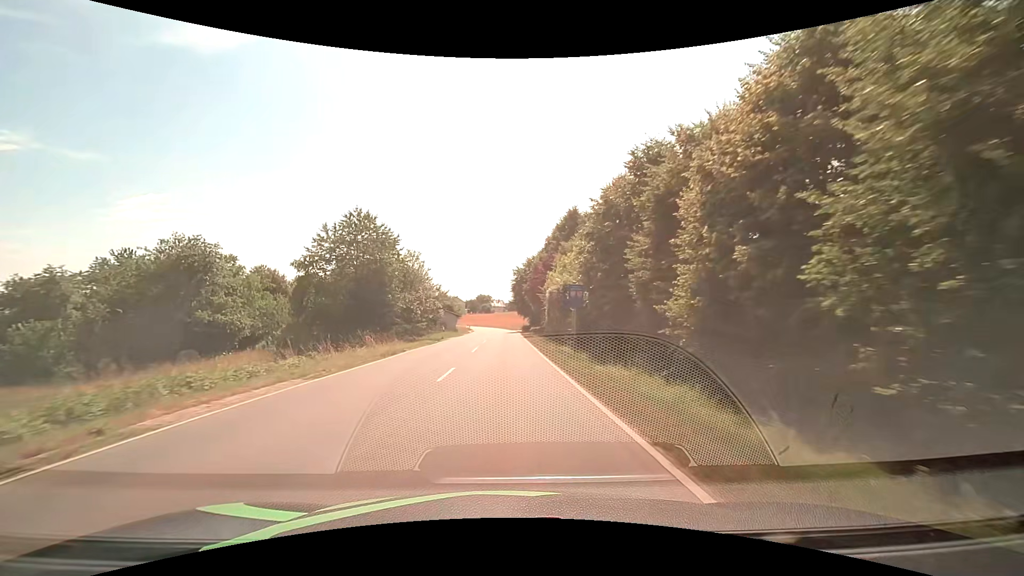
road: tertiary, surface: asphalt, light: Day
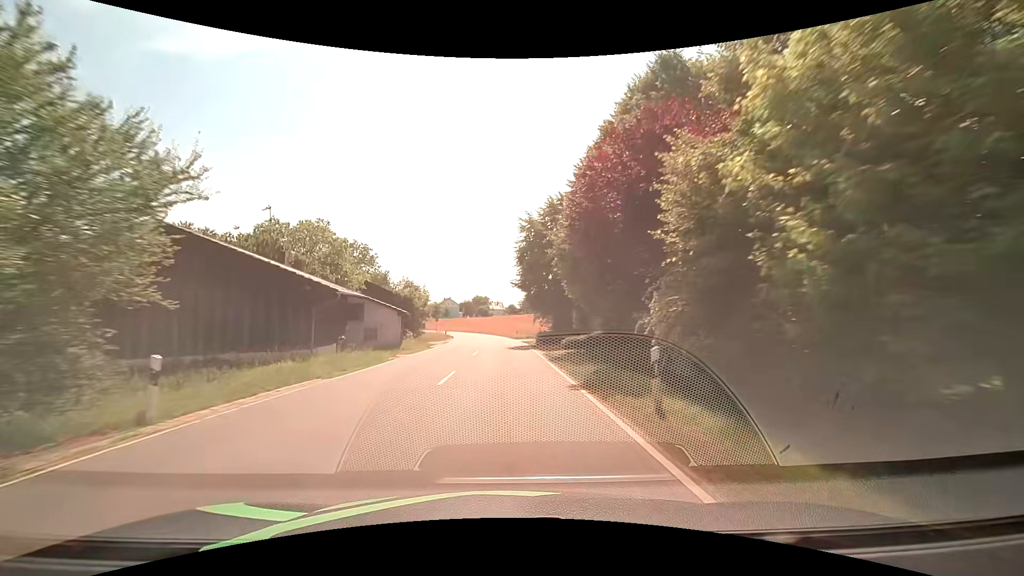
(0.0, +36.6) m; 0°
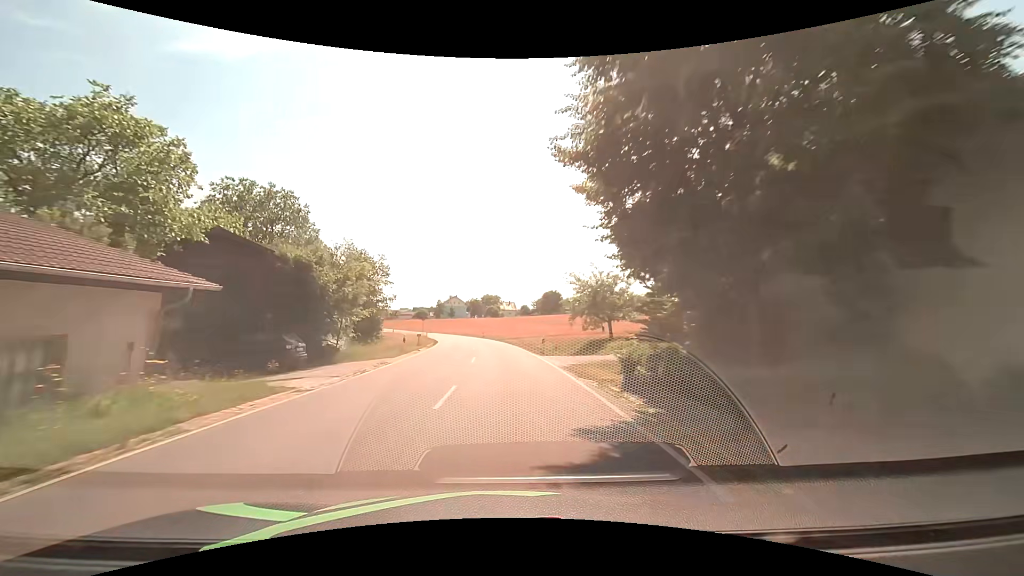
(-0.3, +27.5) m; 0°
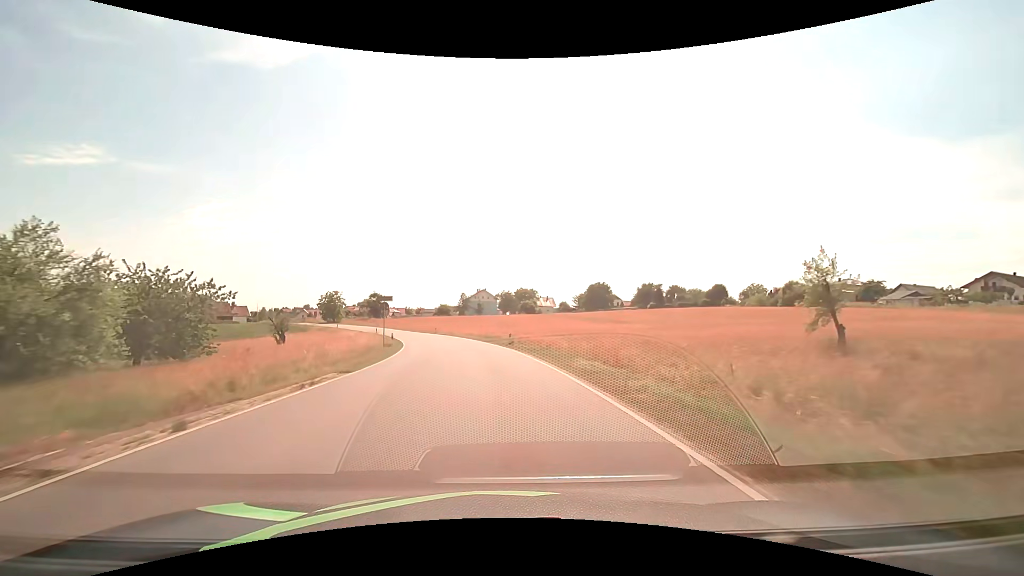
(-1.9, +36.7) m; -5°
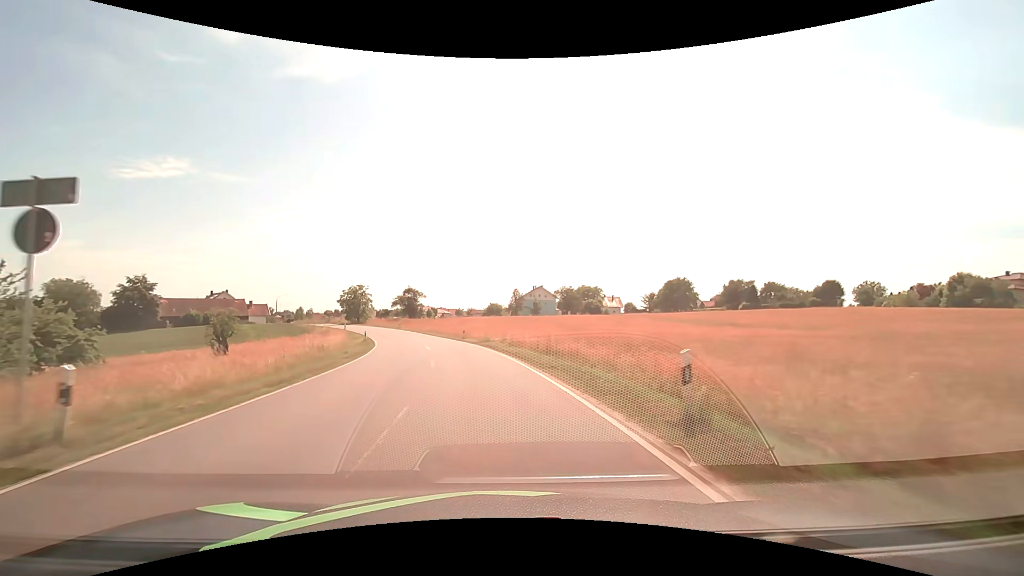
(-1.3, +27.4) m; -6°
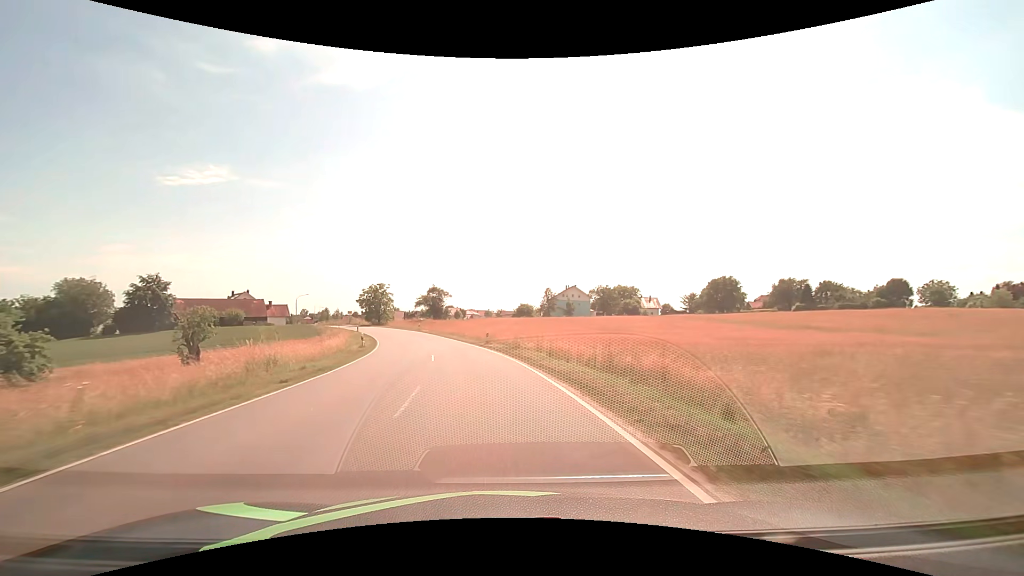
(-0.3, +9.1) m; -4°
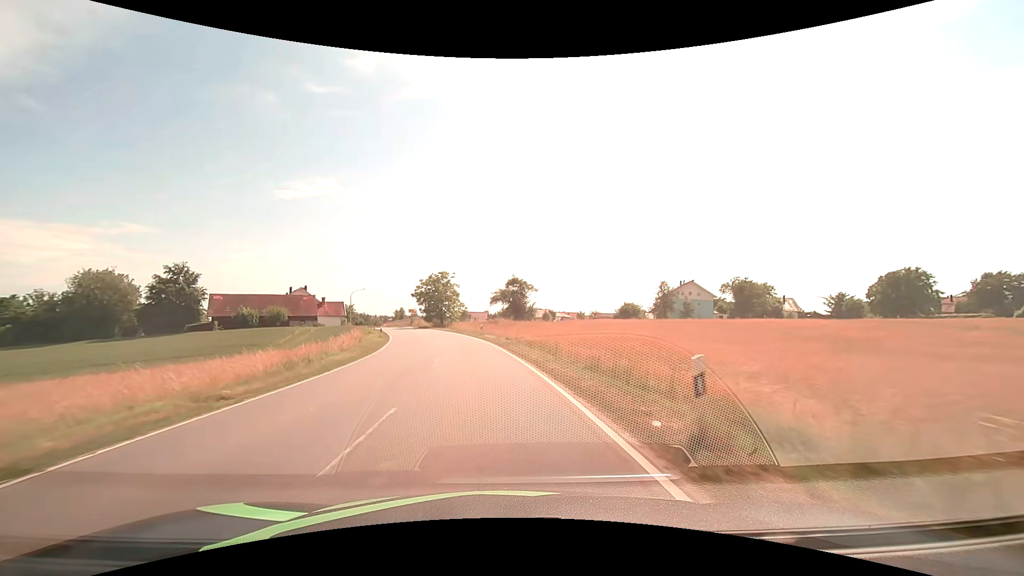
(-2.2, +27.2) m; -10°
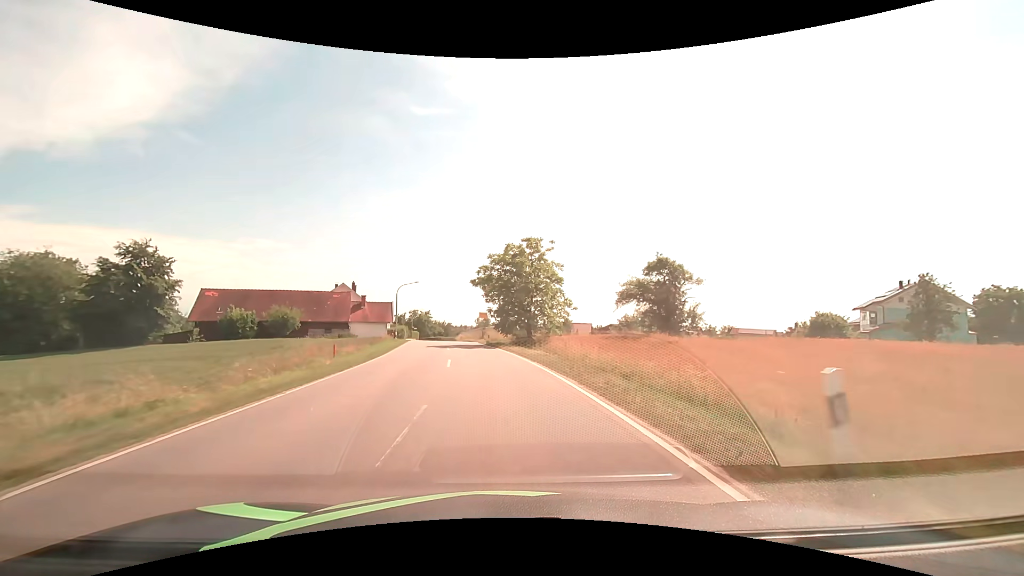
(-3.9, +36.0) m; -11°
(0, +10) (-1, +20) (-2, +30) (-3, +40) (-5, +50) (-7, +60) (-8, +69) (-10, +79) (-11, +89) (-12, +99) m
